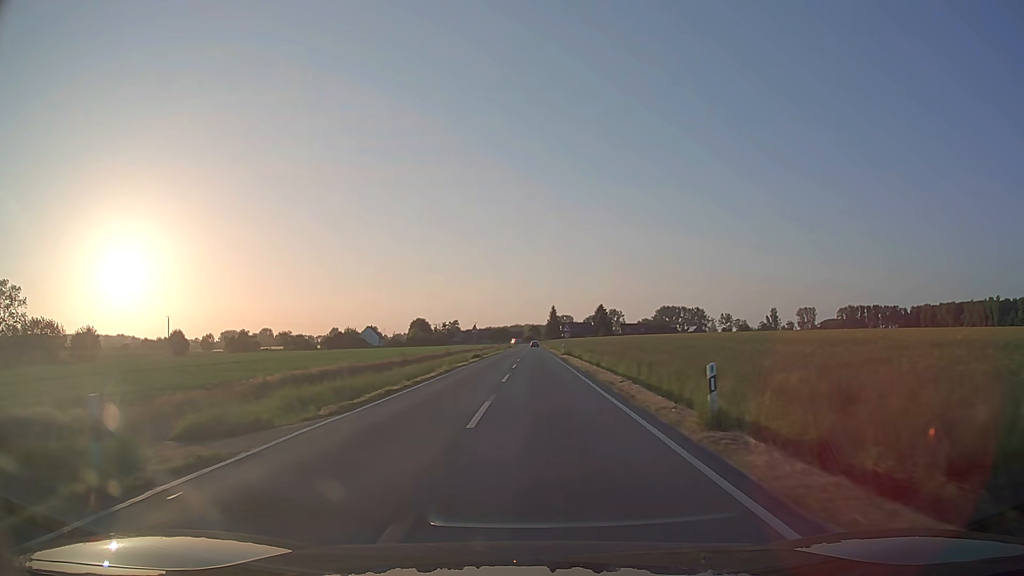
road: secondary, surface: asphalt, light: Day
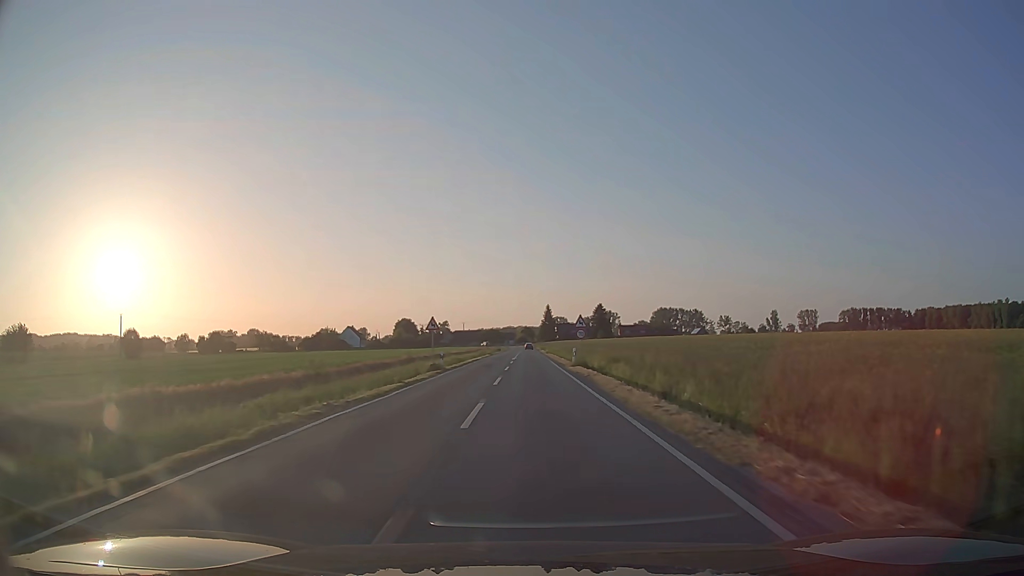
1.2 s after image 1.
(+0.2, +22.8) m; +1°
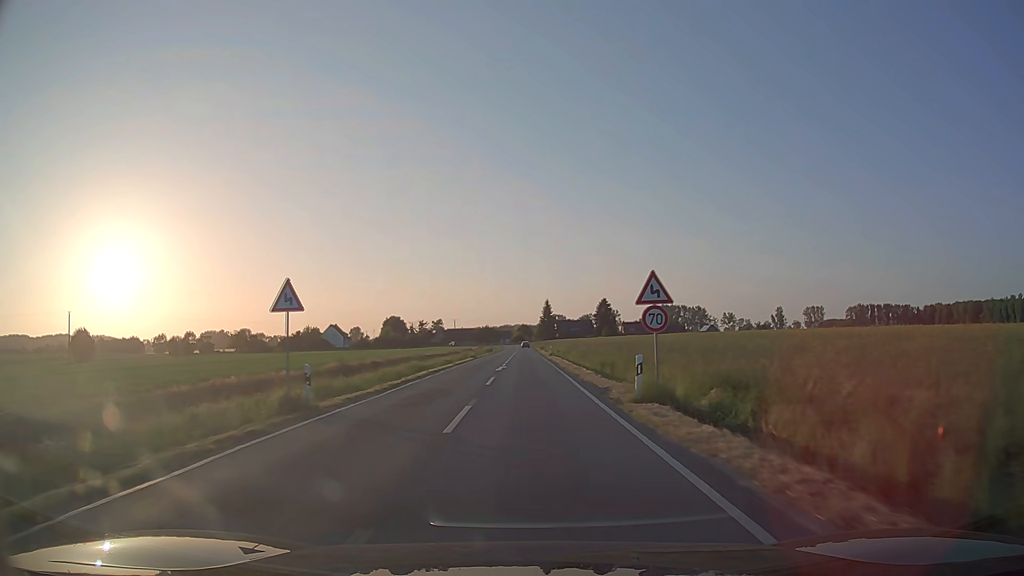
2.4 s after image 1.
(+0.1, +22.9) m; 0°
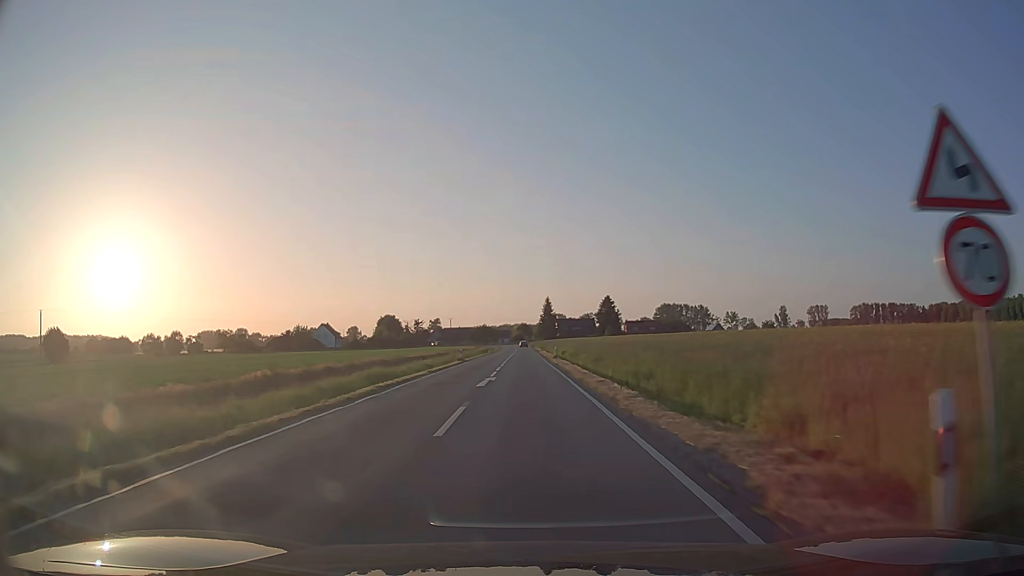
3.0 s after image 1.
(0.0, +11.4) m; 0°
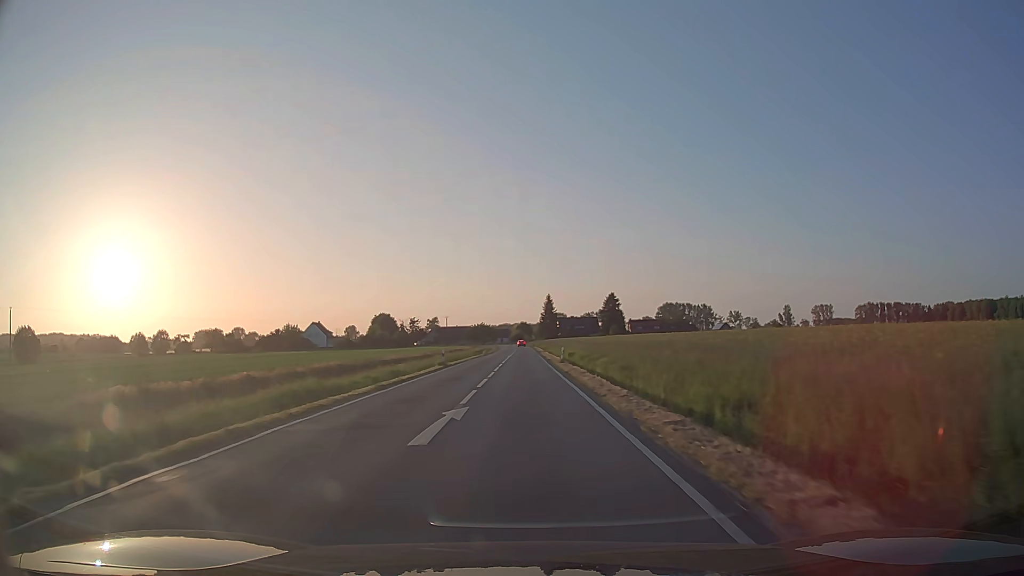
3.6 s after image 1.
(0.0, +11.4) m; 0°
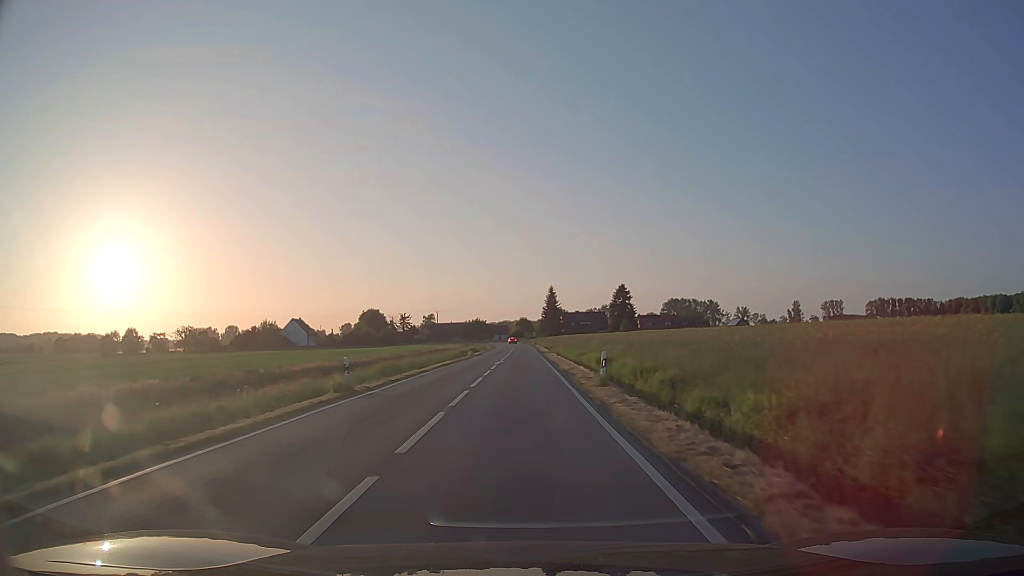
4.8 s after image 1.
(0.0, +22.9) m; 0°
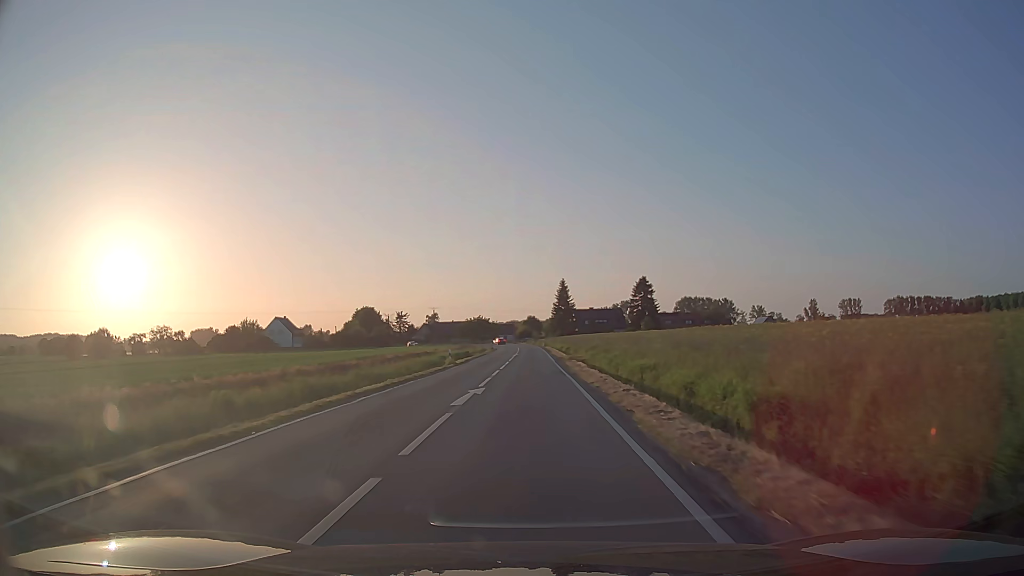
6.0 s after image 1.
(-0.1, +22.9) m; -1°
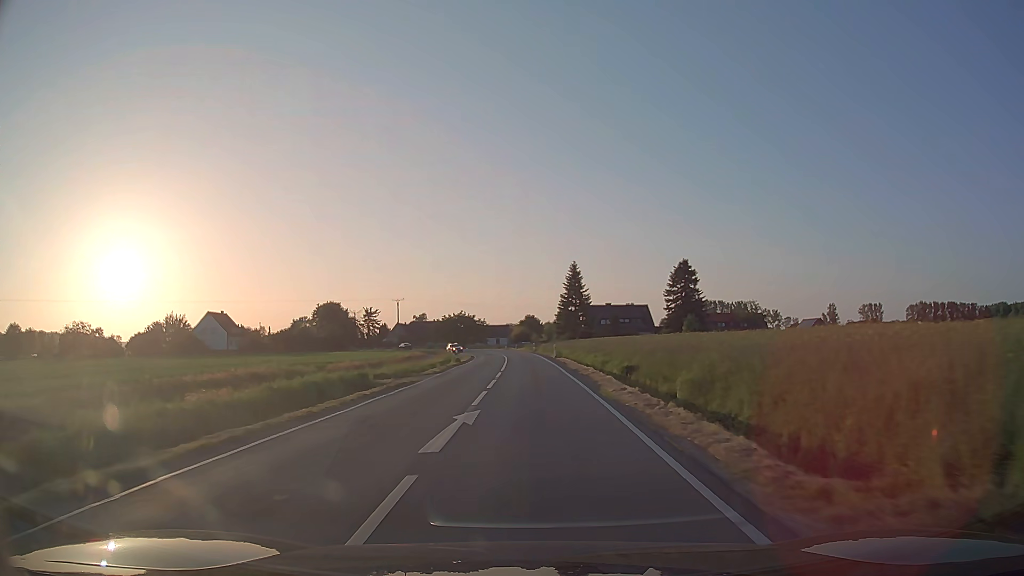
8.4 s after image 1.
(-0.1, +45.8) m; 0°
